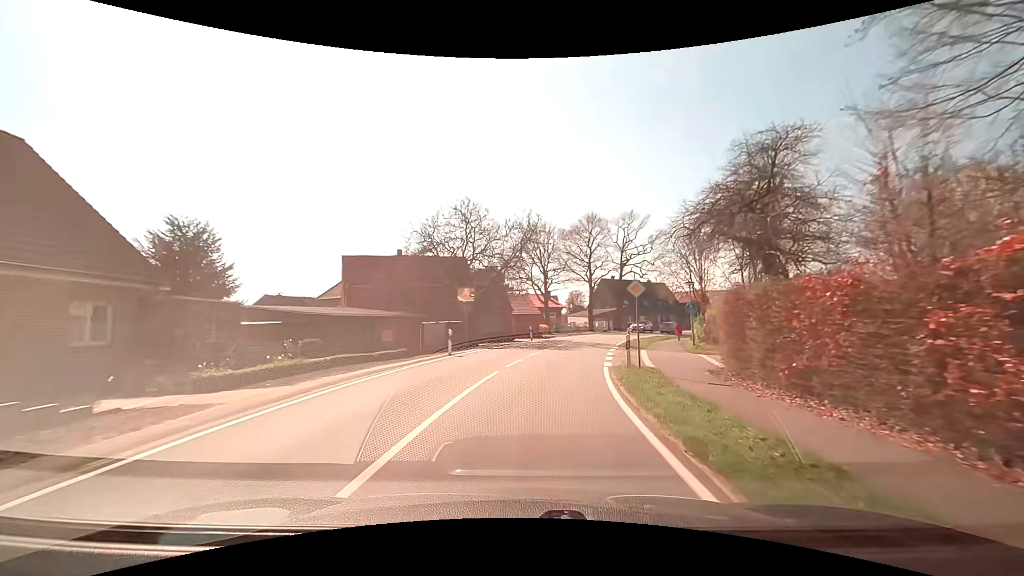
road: secondary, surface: asphalt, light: Day
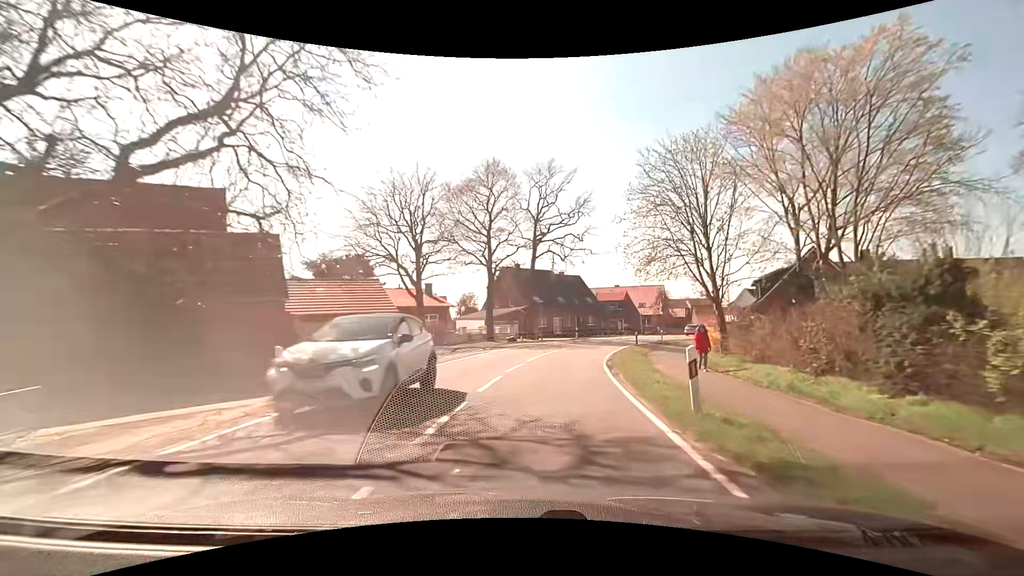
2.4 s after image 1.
(+2.8, +27.4) m; +13°
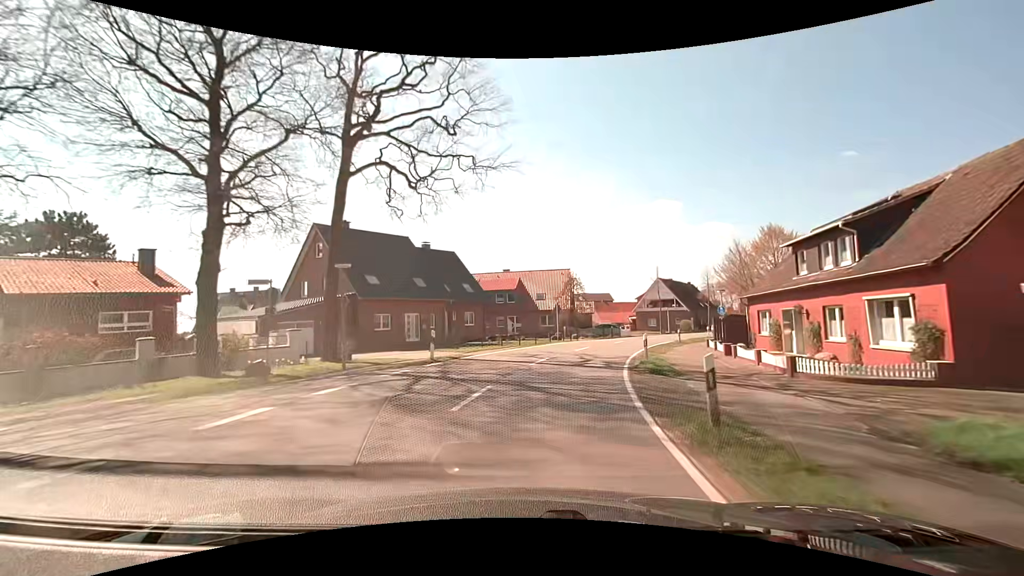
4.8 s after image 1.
(+3.3, +28.9) m; +14°
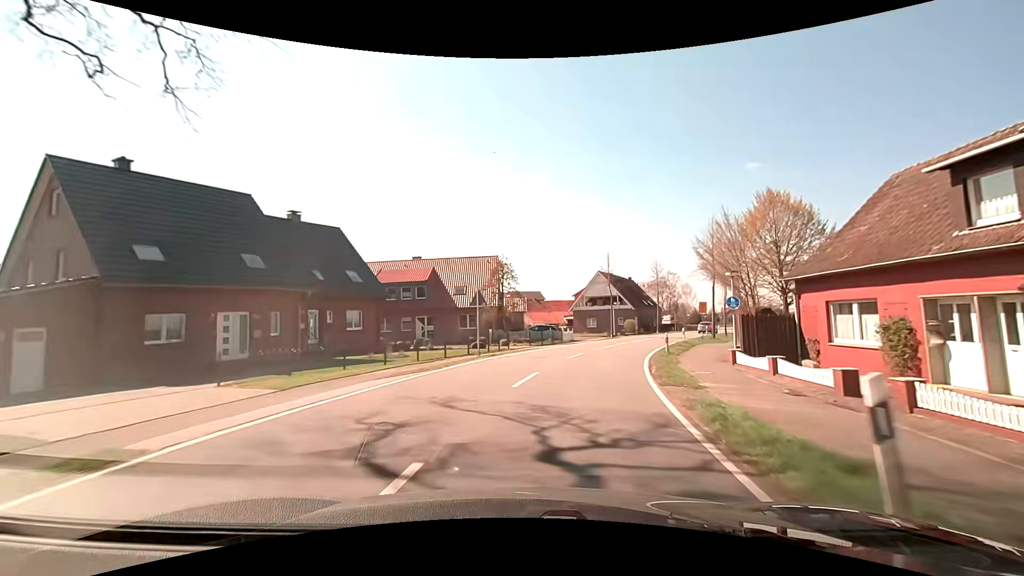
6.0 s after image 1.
(+0.9, +14.7) m; +8°
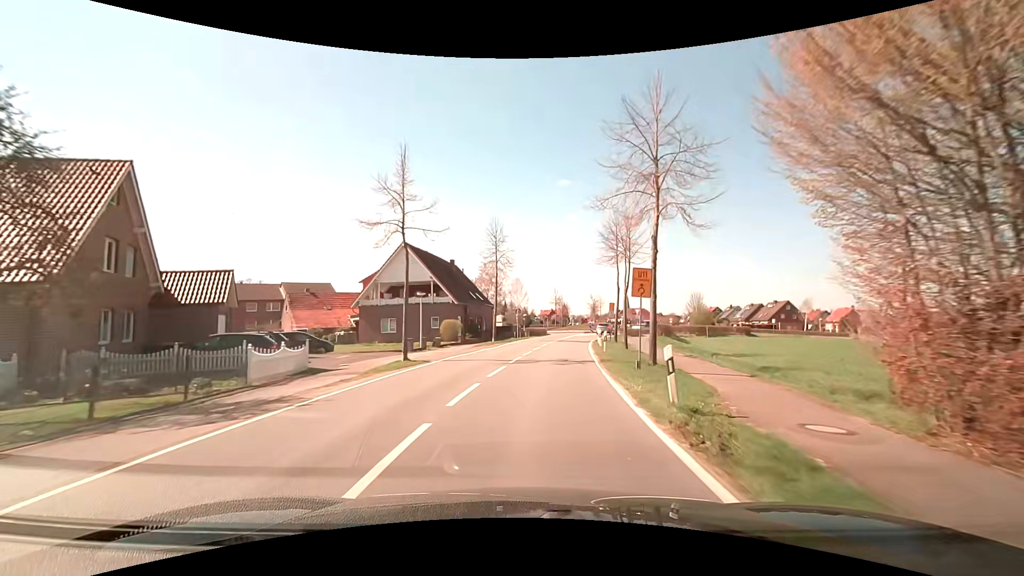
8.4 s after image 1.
(+5.4, +28.6) m; +20°
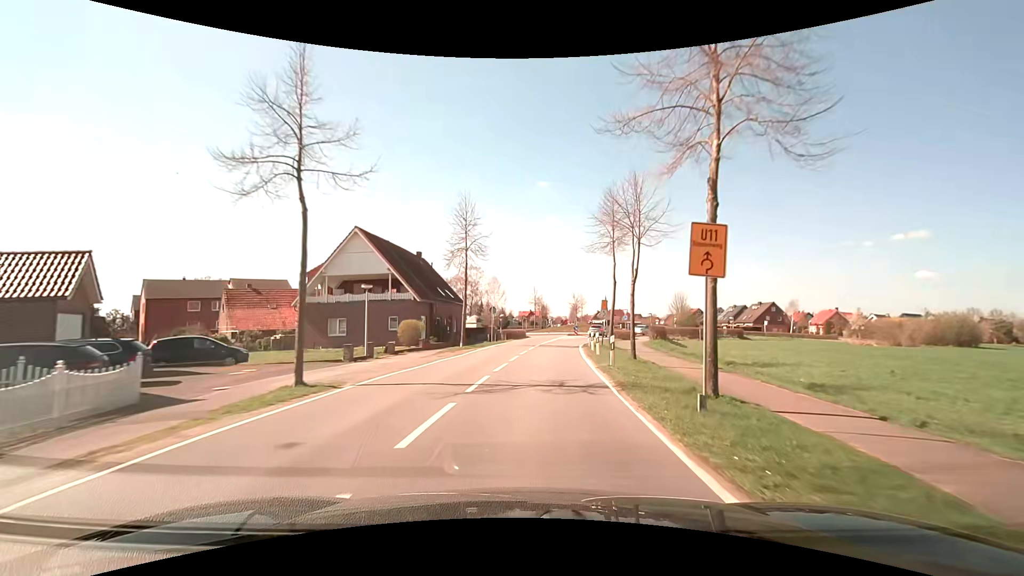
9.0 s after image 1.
(+0.1, +7.3) m; +2°
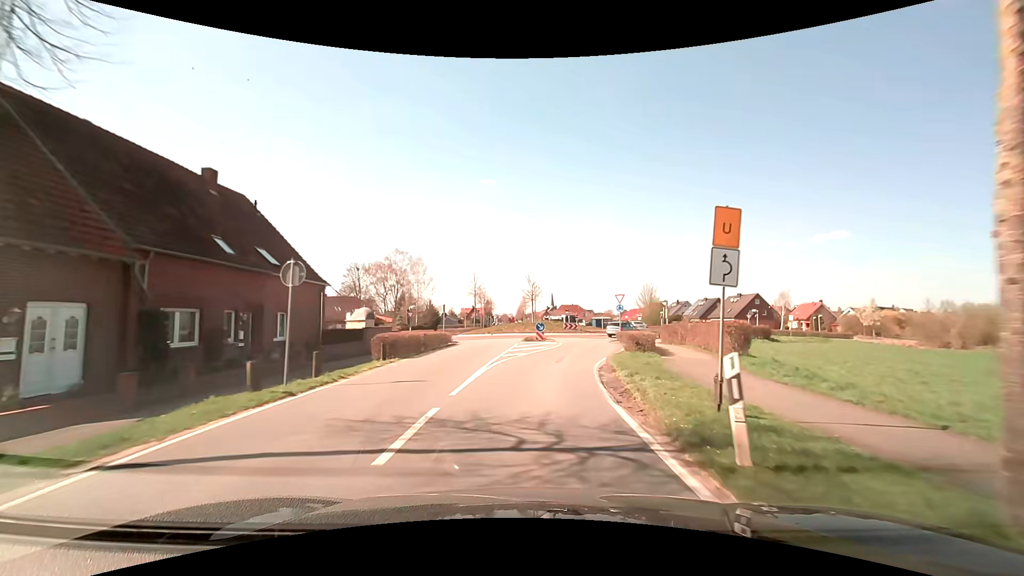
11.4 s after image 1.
(+1.6, +27.8) m; +6°
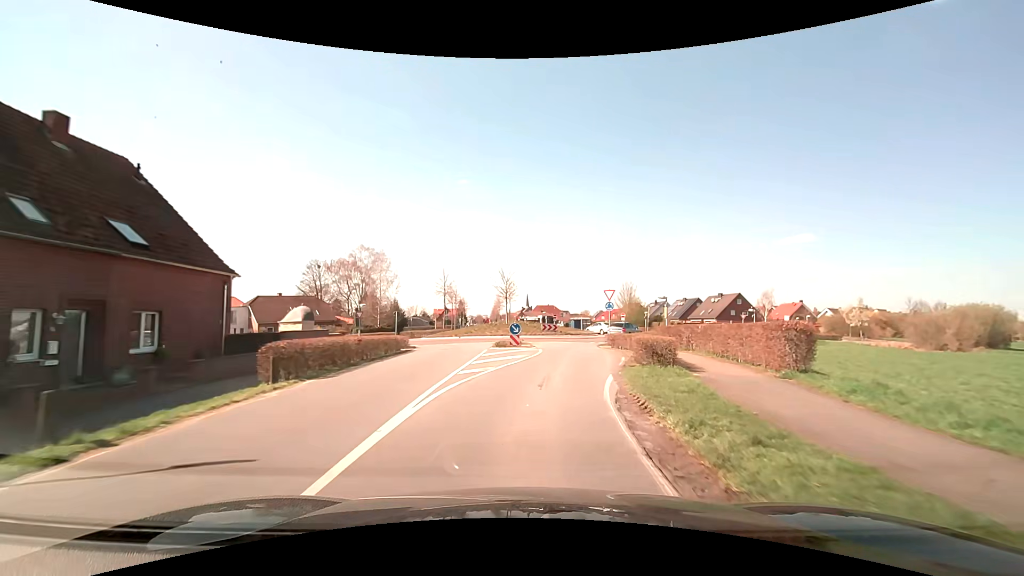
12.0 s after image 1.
(+0.1, +6.4) m; +2°
